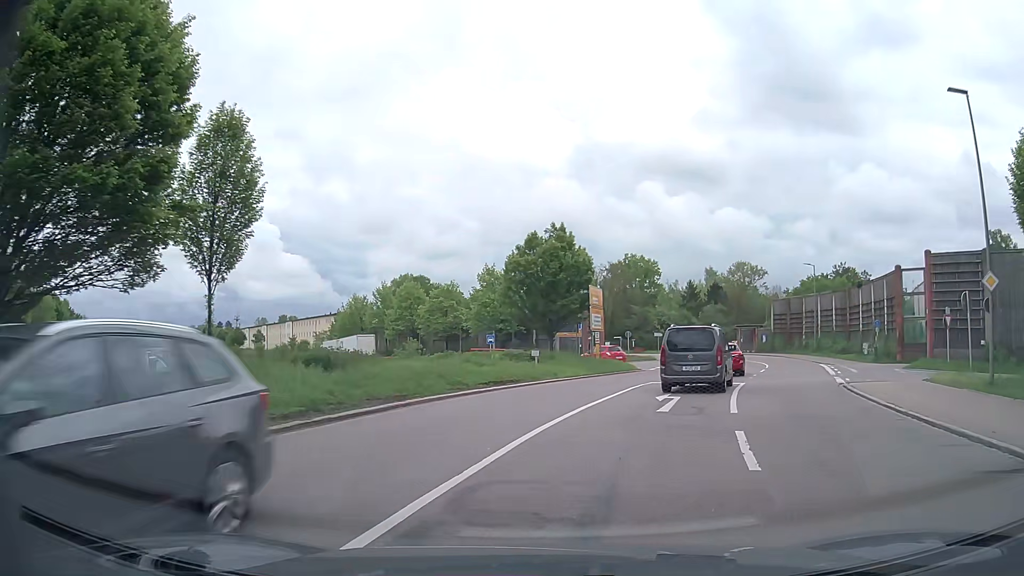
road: secondary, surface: asphalt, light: Day
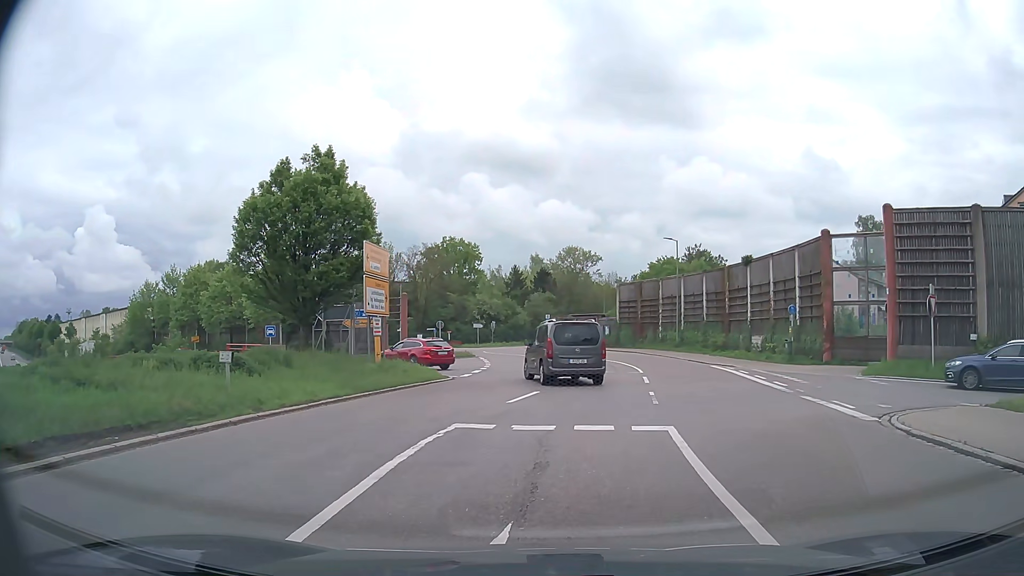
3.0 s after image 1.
(+1.9, +13.1) m; +15°
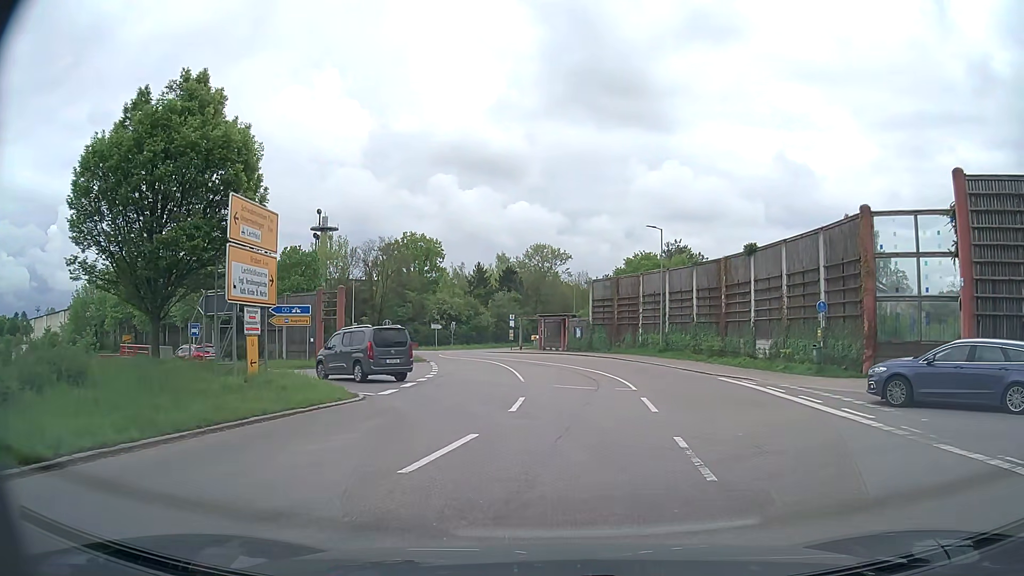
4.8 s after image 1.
(+0.4, +7.7) m; +4°
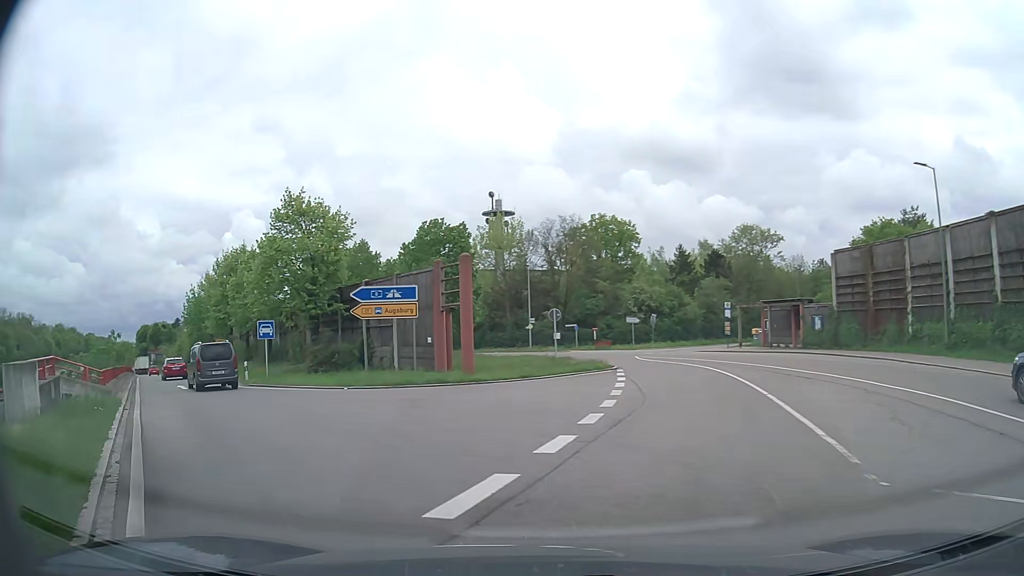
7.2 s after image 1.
(-1.2, +15.6) m; -15°
(-2, +10) (-8, +18) (-14, +26) (-20, +34) (-27, +41) (-33, +49) (-39, +57) (-45, +65) (-51, +73) (-57, +81) m
